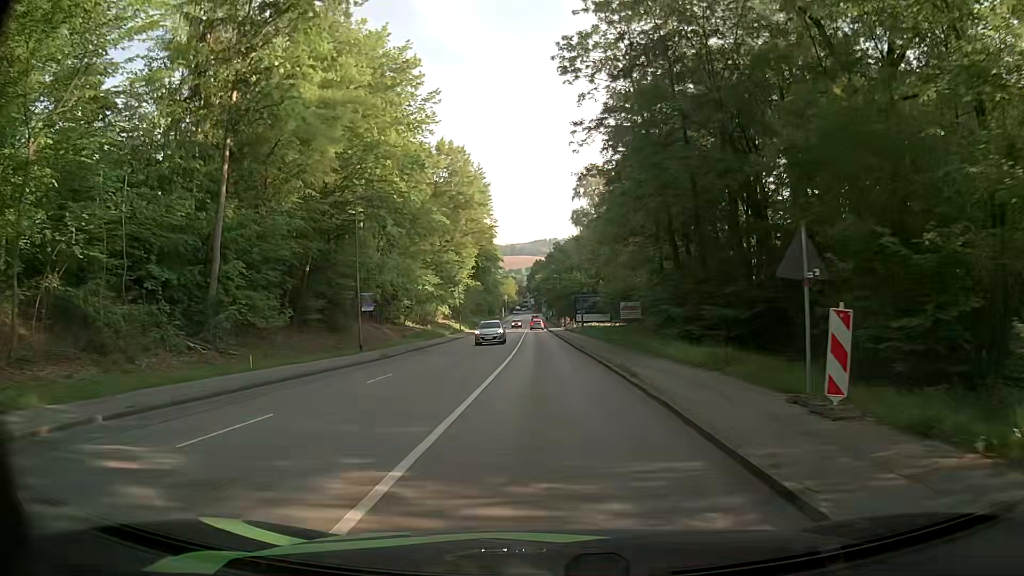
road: tertiary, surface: asphalt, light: Day
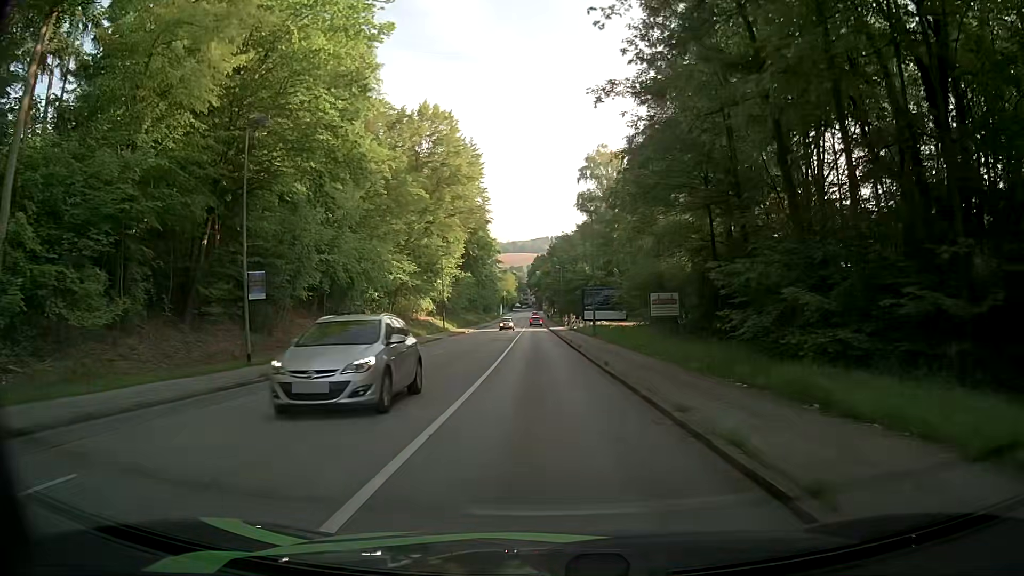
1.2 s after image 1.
(-0.1, +13.9) m; -1°
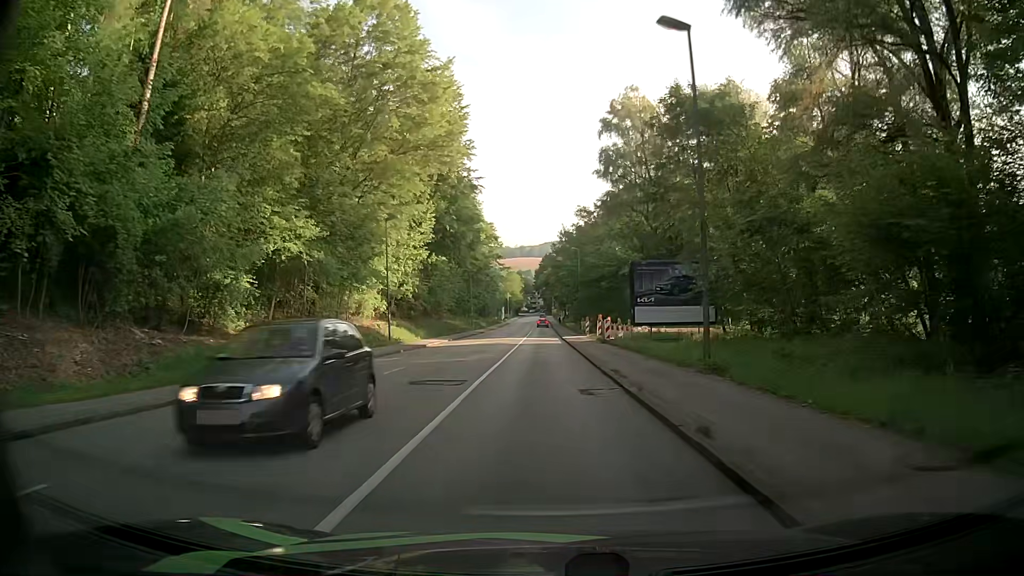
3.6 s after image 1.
(-0.2, +28.4) m; -1°
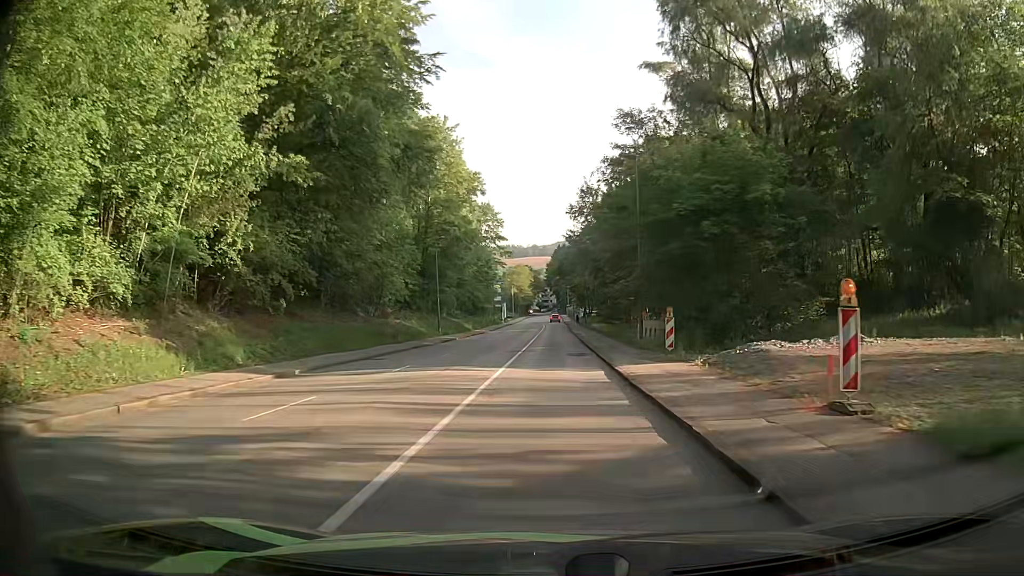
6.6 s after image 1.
(+0.2, +36.6) m; -1°
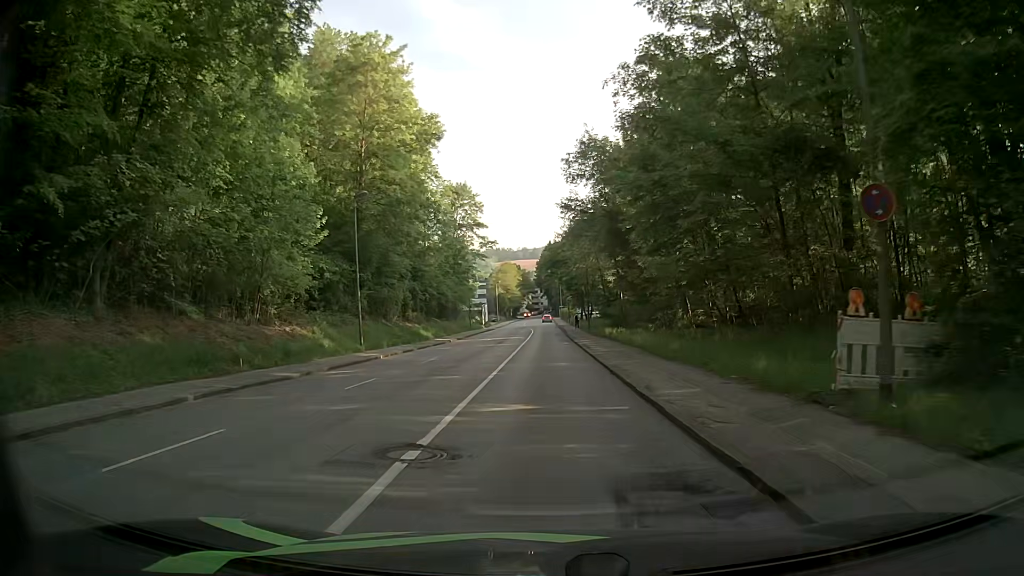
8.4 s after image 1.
(+0.4, +21.6) m; +2°
(0, +10) (0, +20) (0, +30) (-1, +40) (-1, +50) (-1, +60) (-1, +70) (-1, +80) (-1, +90) (-2, +100) m
